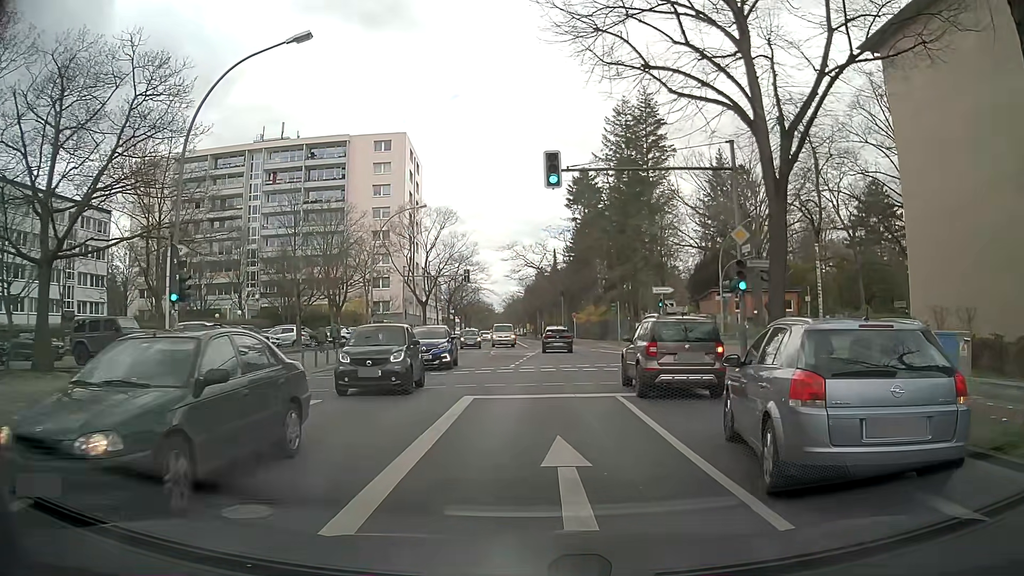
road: secondary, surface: asphalt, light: Day
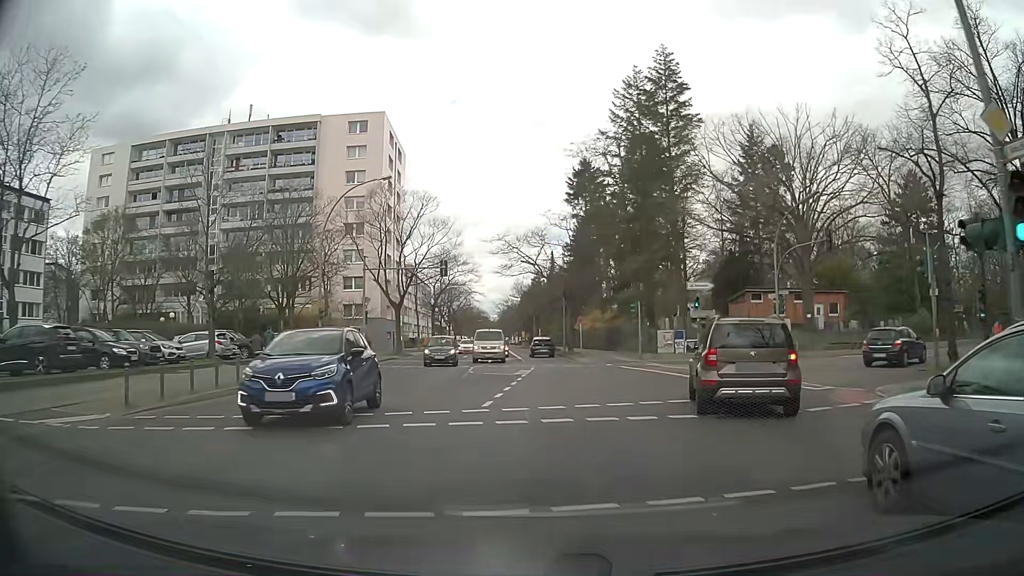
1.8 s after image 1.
(-0.1, +12.1) m; -1°
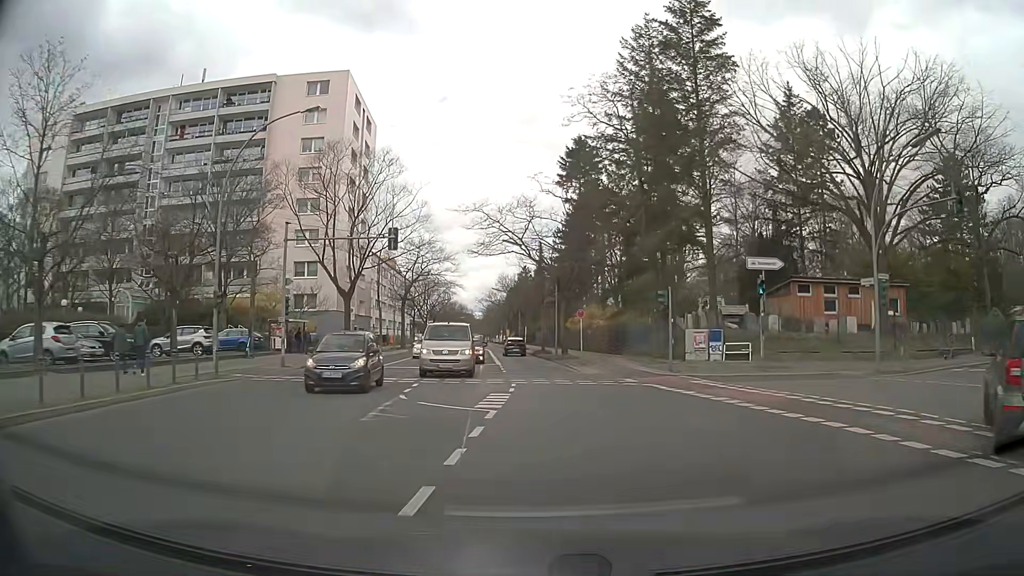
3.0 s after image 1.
(+0.2, +12.1) m; +2°
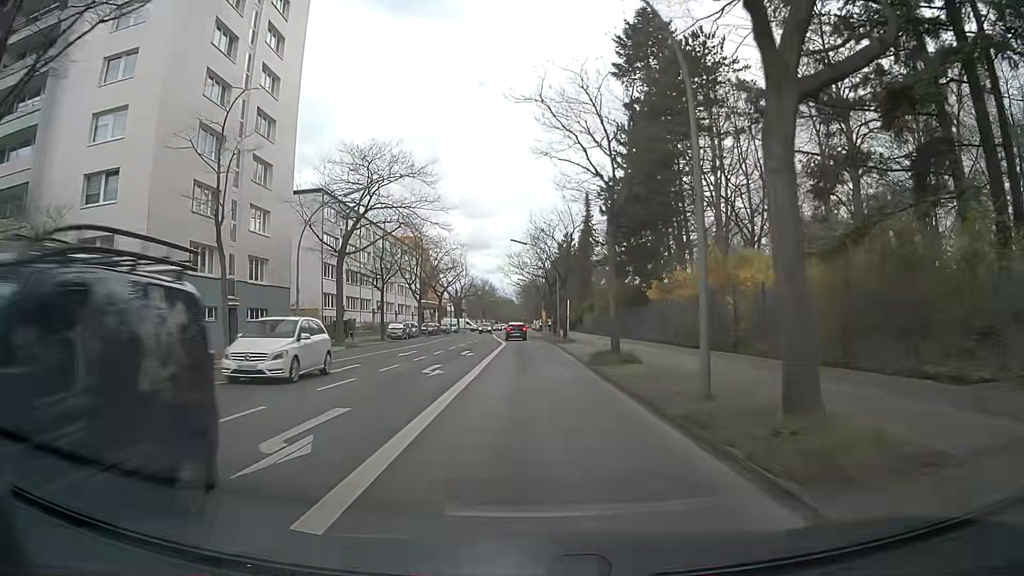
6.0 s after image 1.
(-0.2, +35.8) m; -4°
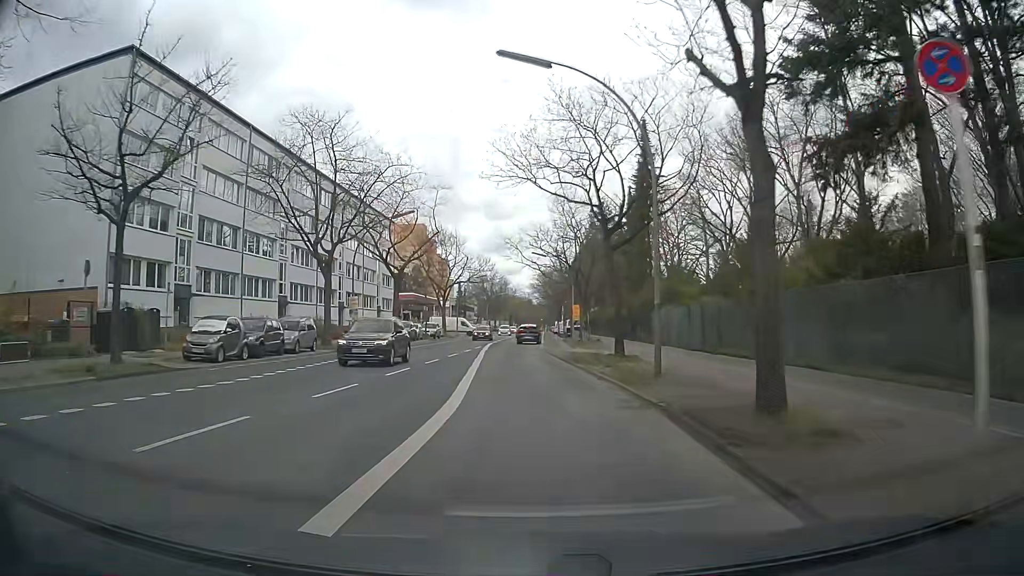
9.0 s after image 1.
(-0.4, +37.6) m; -1°
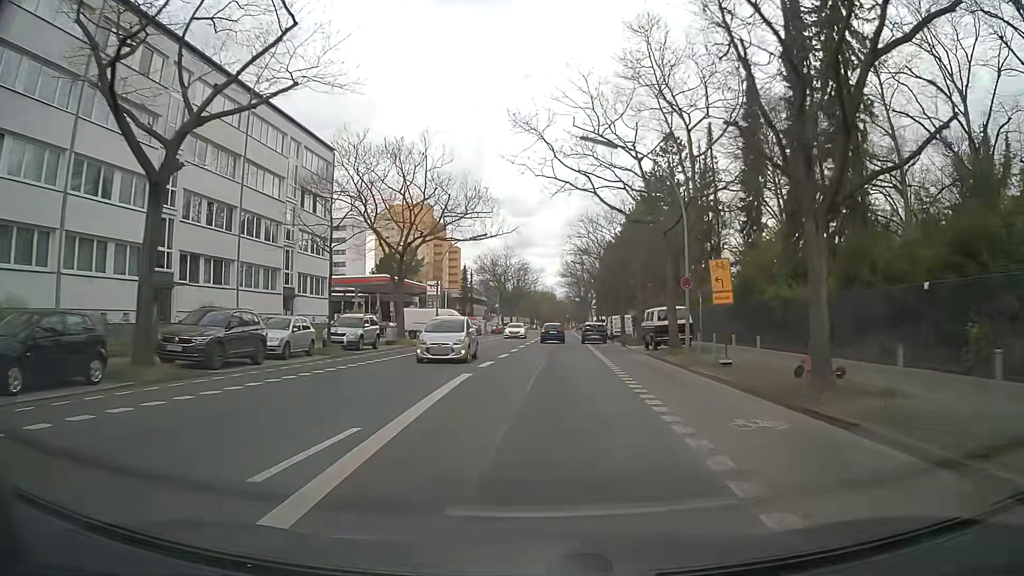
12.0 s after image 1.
(-1.1, +36.9) m; -2°
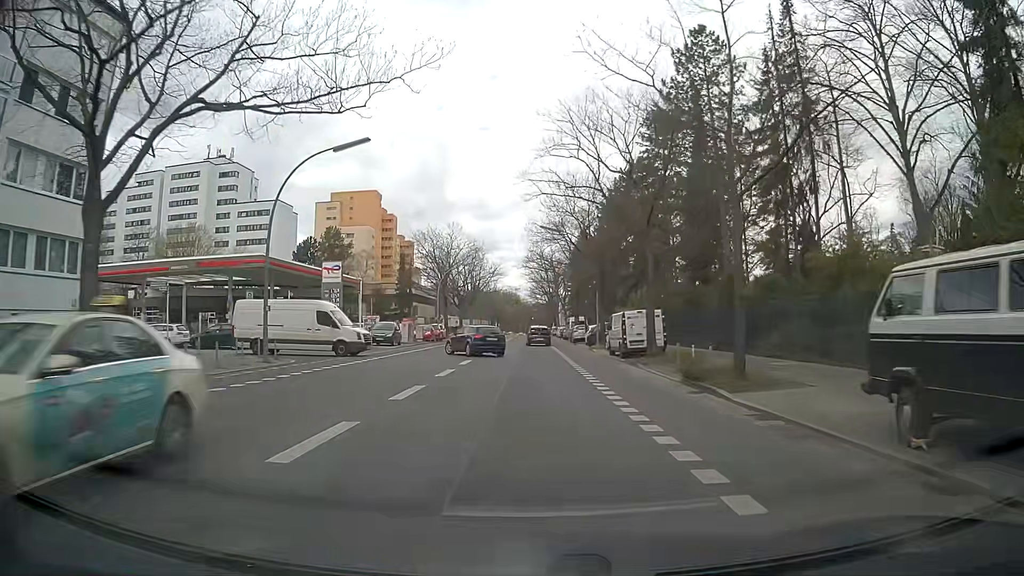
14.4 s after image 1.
(+0.9, +26.5) m; +2°
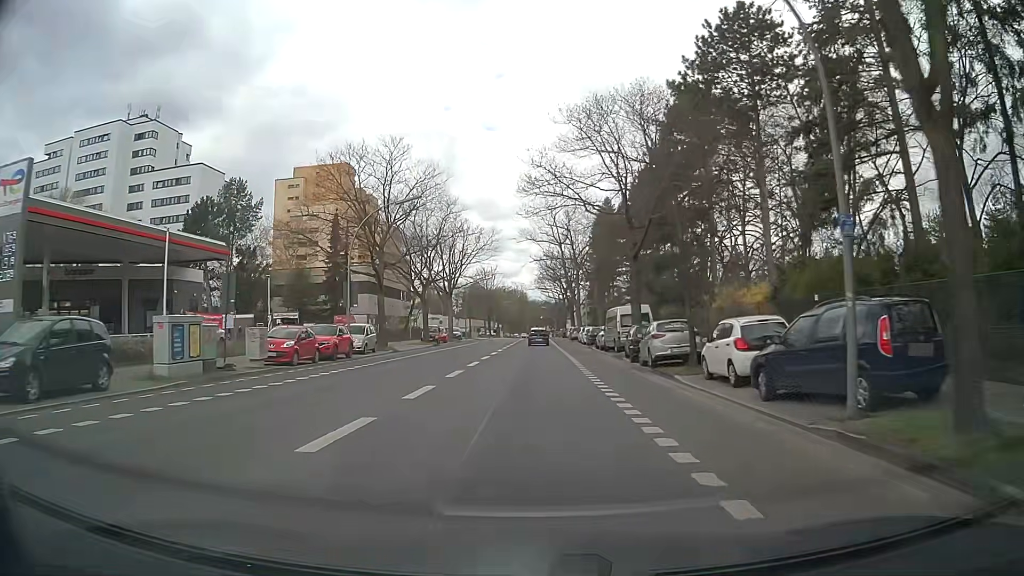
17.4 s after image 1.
(+0.2, +35.4) m; 0°
(0, +10) (0, +20) (0, +30) (0, +40) (0, +50) (0, +60) (0, +70) (0, +80) (0, +90) (0, +100) m
